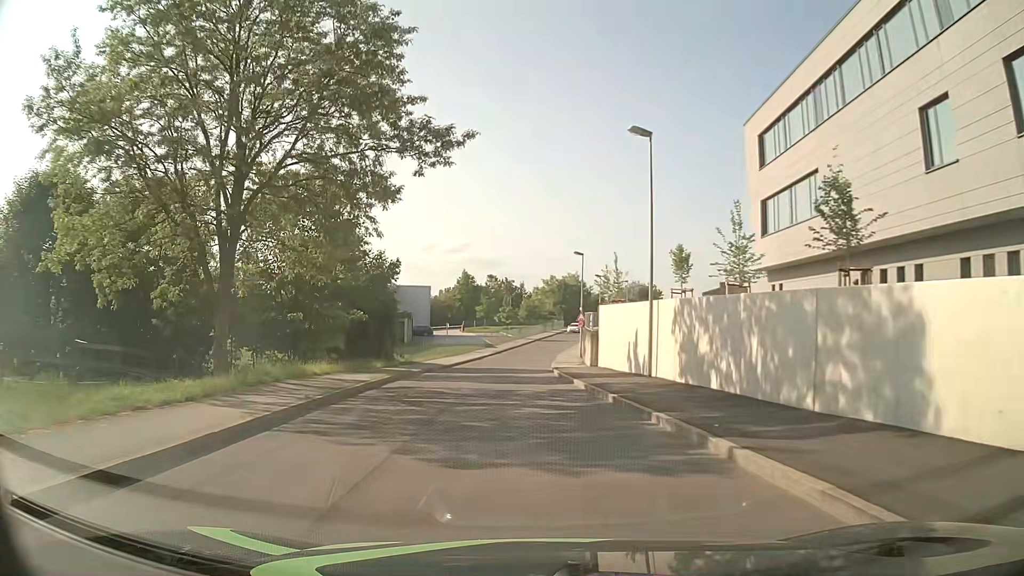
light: Day
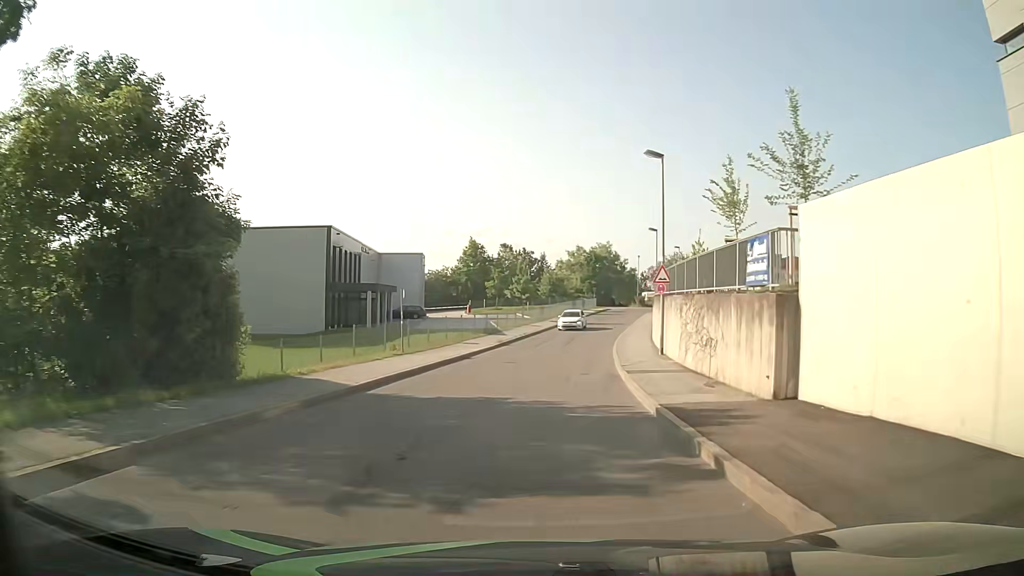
(-0.2, +25.0) m; -2°
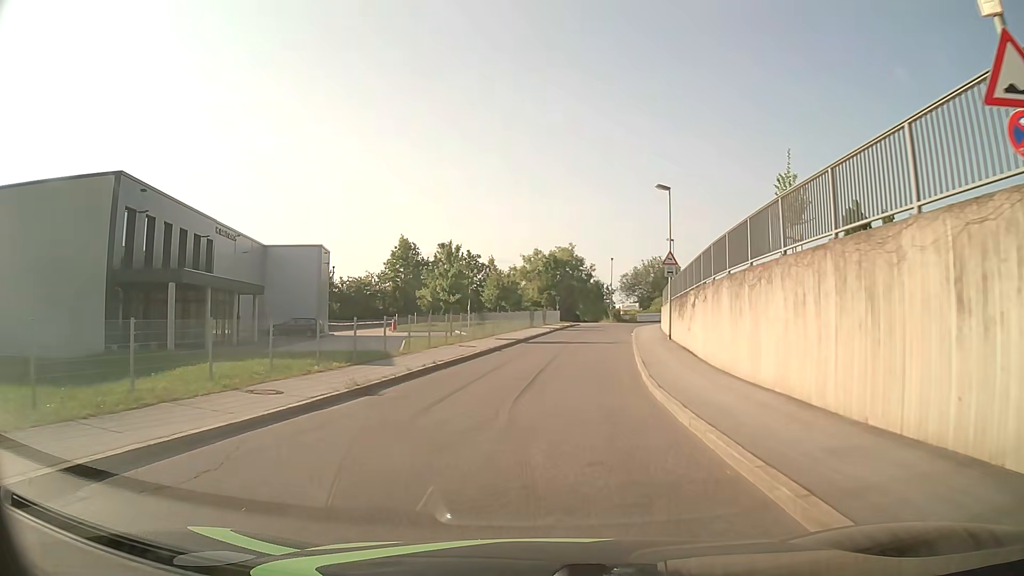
(+1.2, +22.4) m; +5°
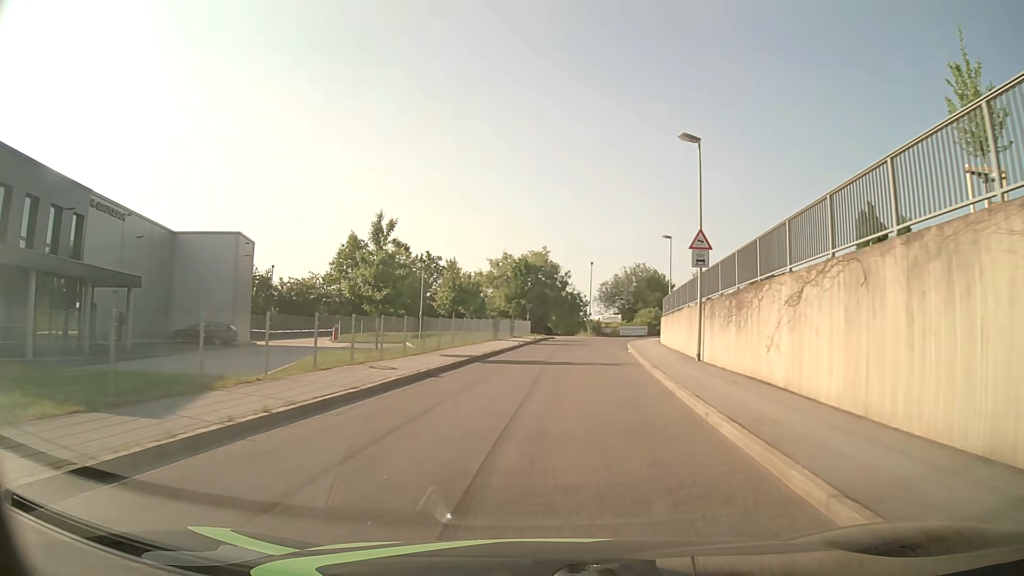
(+0.1, +11.7) m; +2°
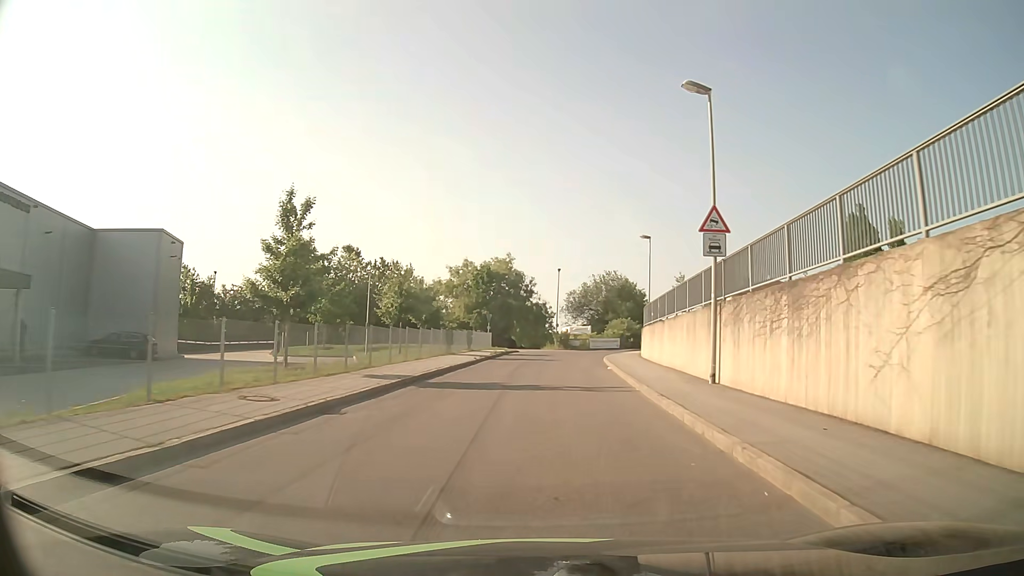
(+0.2, +6.3) m; +3°
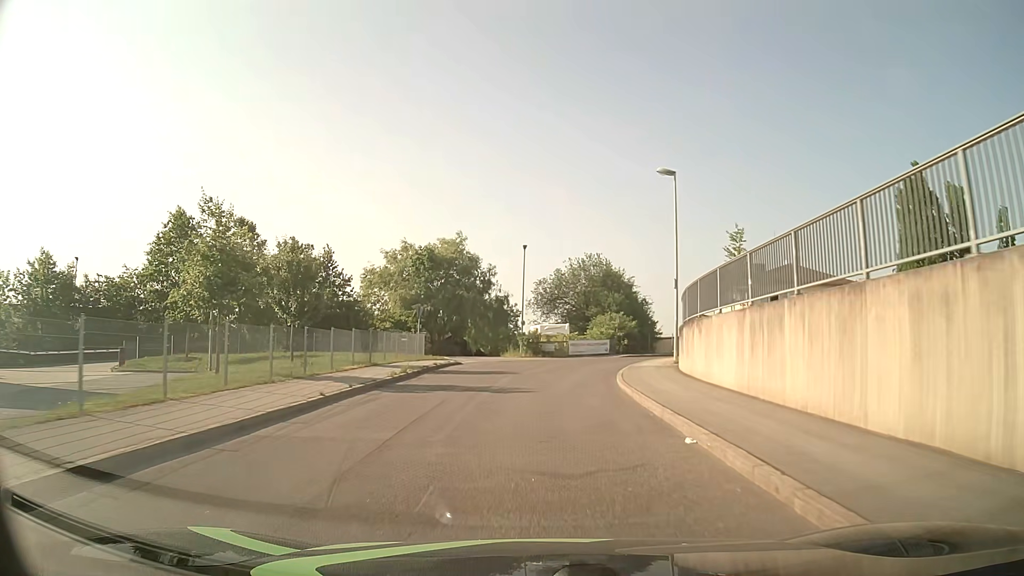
(+0.6, +19.1) m; +3°
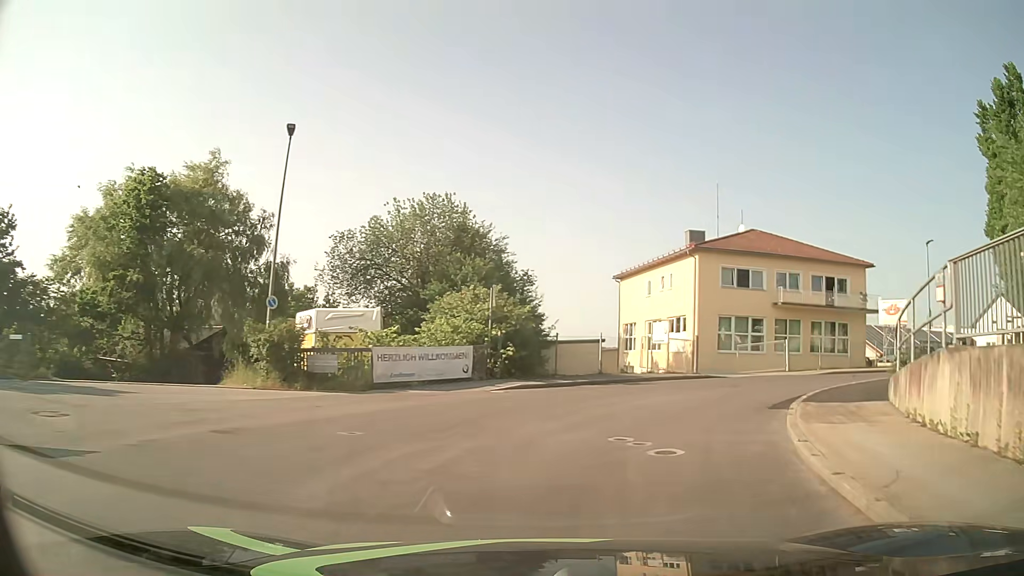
(+1.9, +28.8) m; +13°
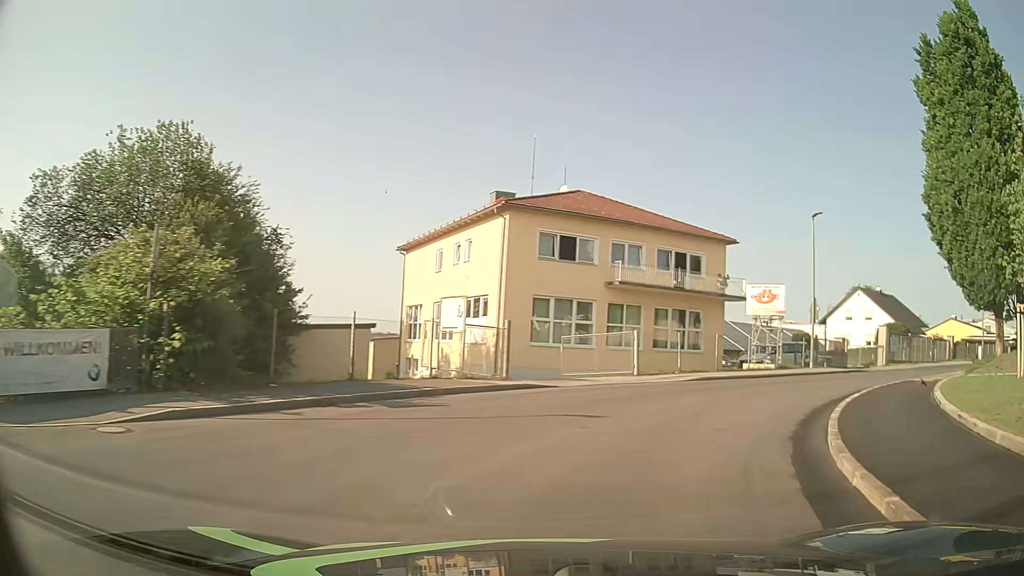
(+1.4, +10.4) m; +18°
(+2, +10) (+7, +18) (+14, +25) (+22, +32) (+30, +37) (+38, +43) (+46, +49) (+55, +54) (+63, +60) (+71, +66) m
